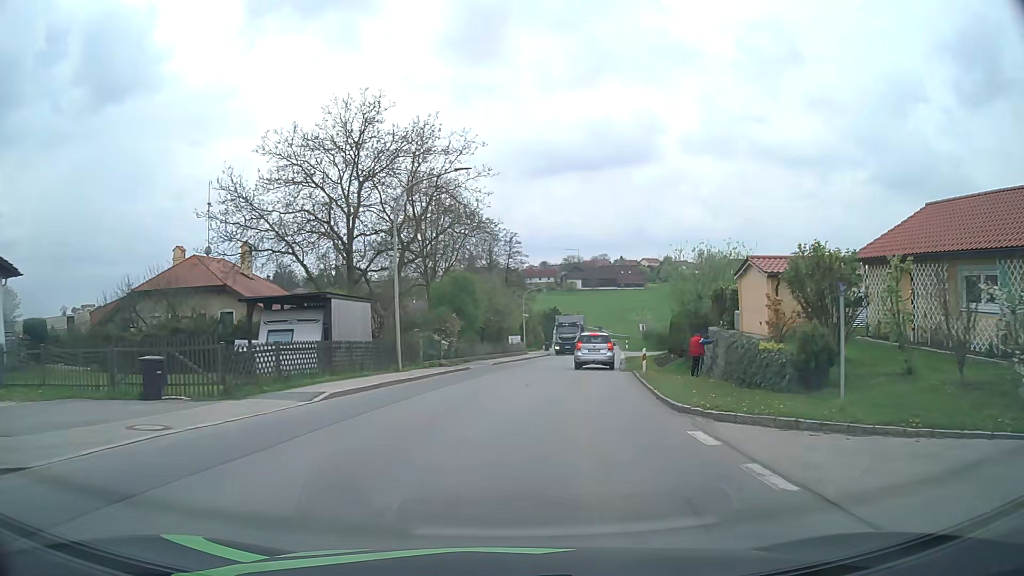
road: tertiary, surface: asphalt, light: Day
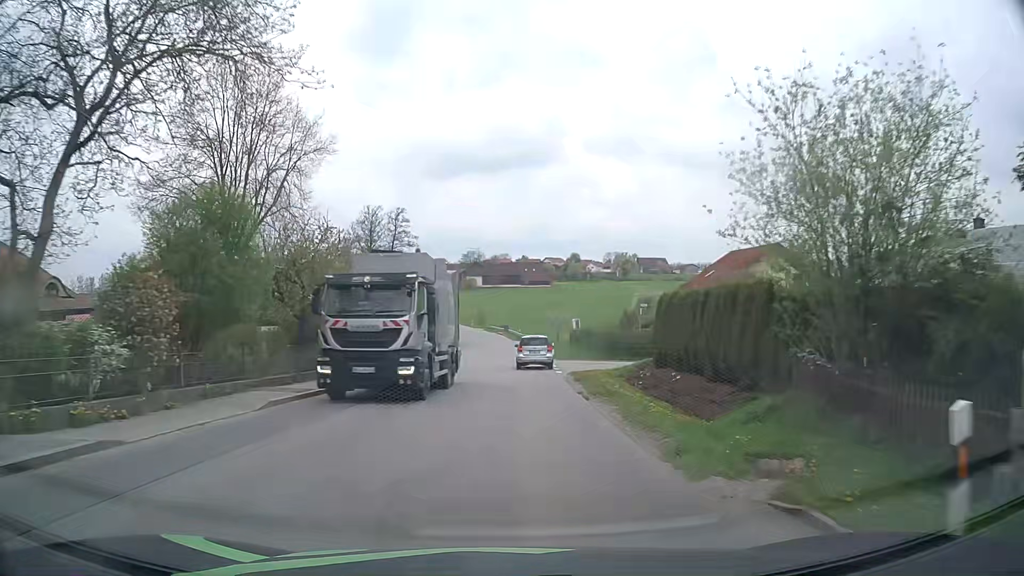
(+2.0, +22.6) m; +8°
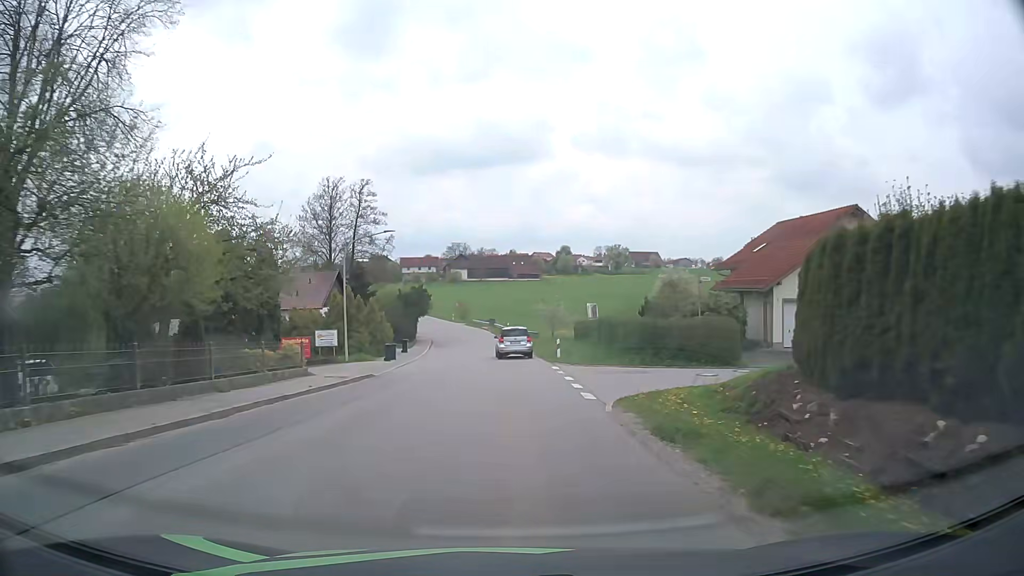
(+0.3, +15.3) m; +1°
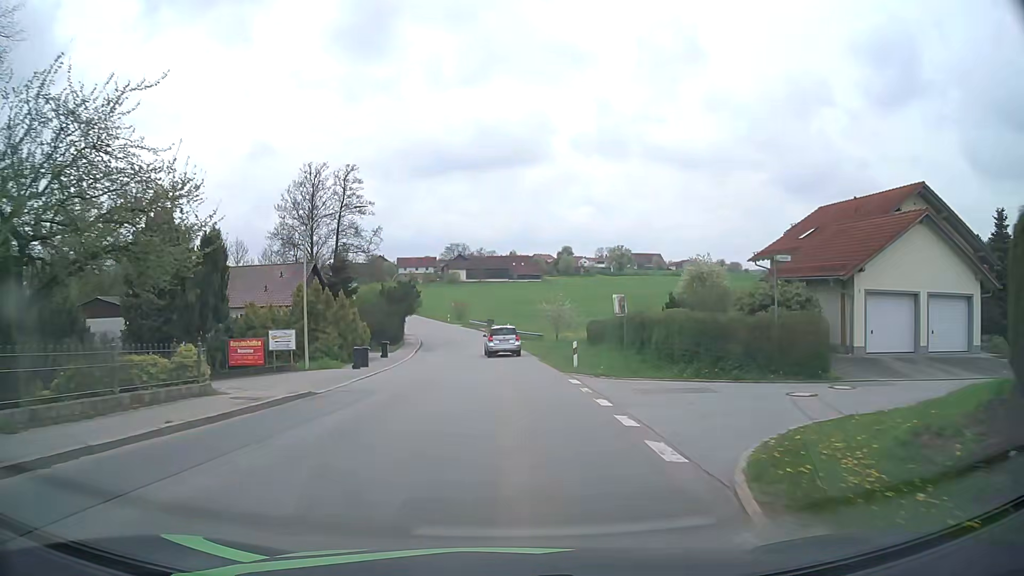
(0.0, +7.7) m; 0°
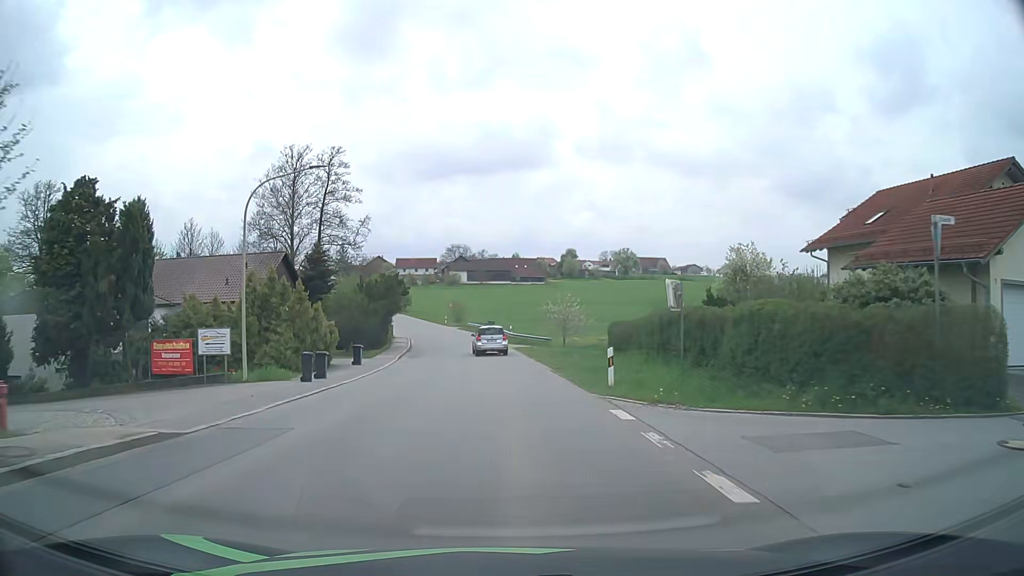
(0.0, +7.7) m; 0°
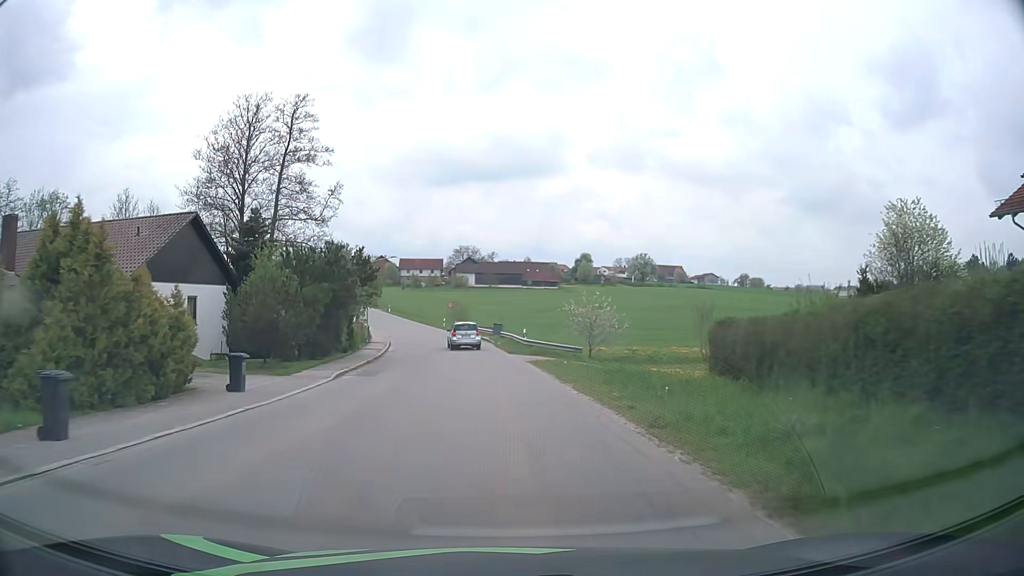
(-0.2, +15.2) m; -1°
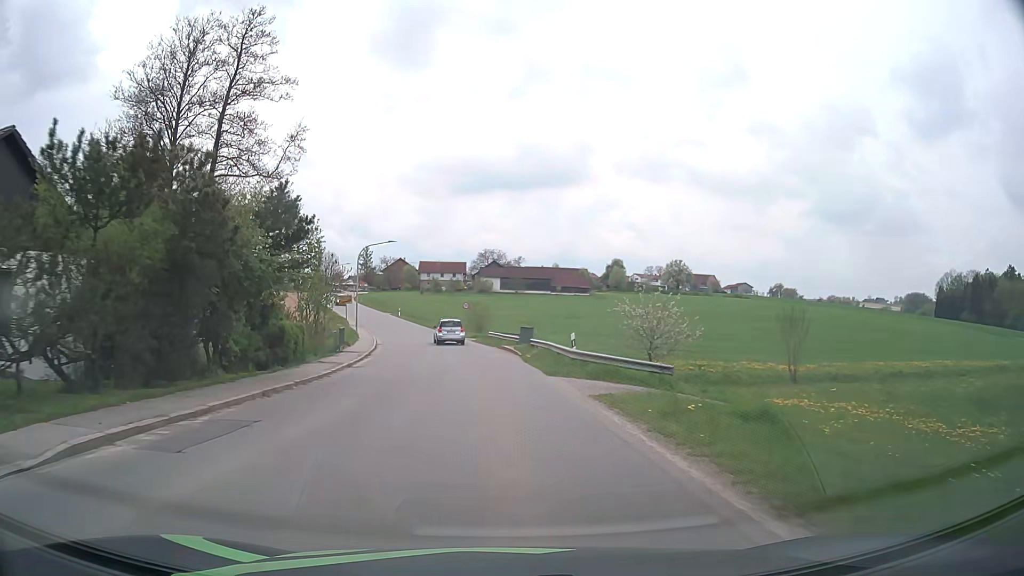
(-0.3, +15.1) m; -2°
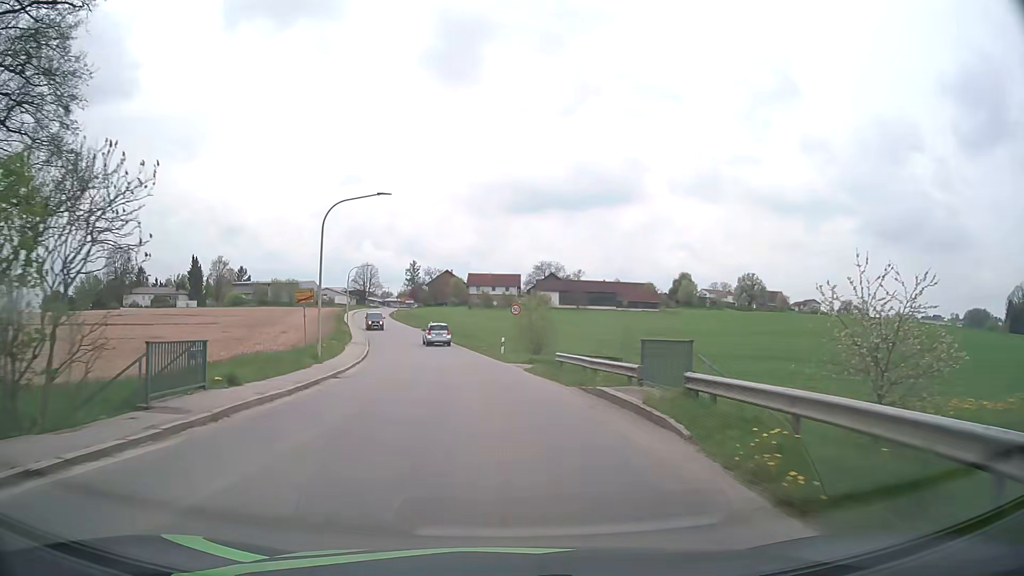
(-0.9, +22.6) m; -5°
(0, +10) (-1, +20) (-2, +30) (-3, +40) (-5, +50) (-7, +59) (-10, +69) (-12, +79) (-15, +88) (-17, +98) m
